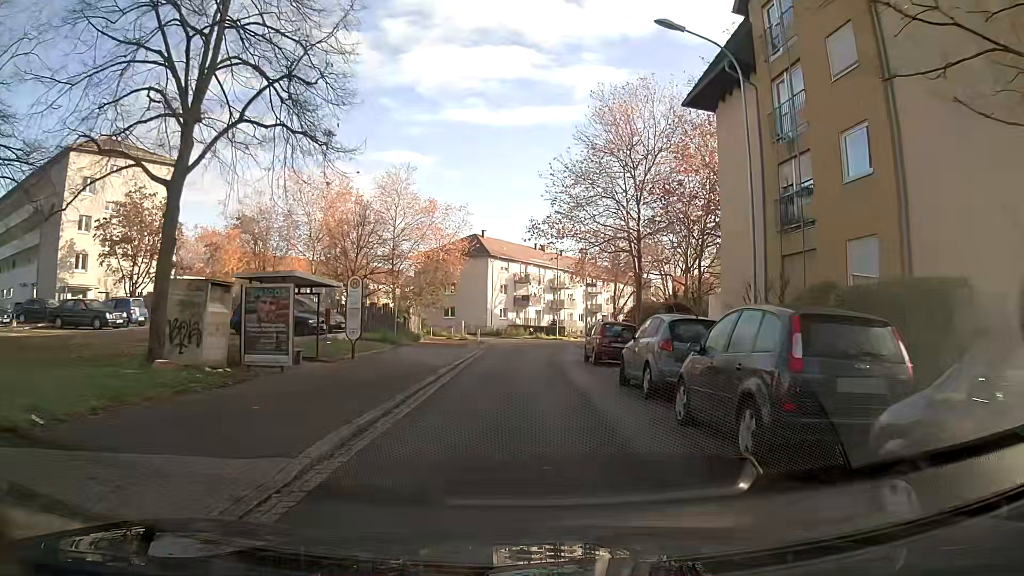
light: Day
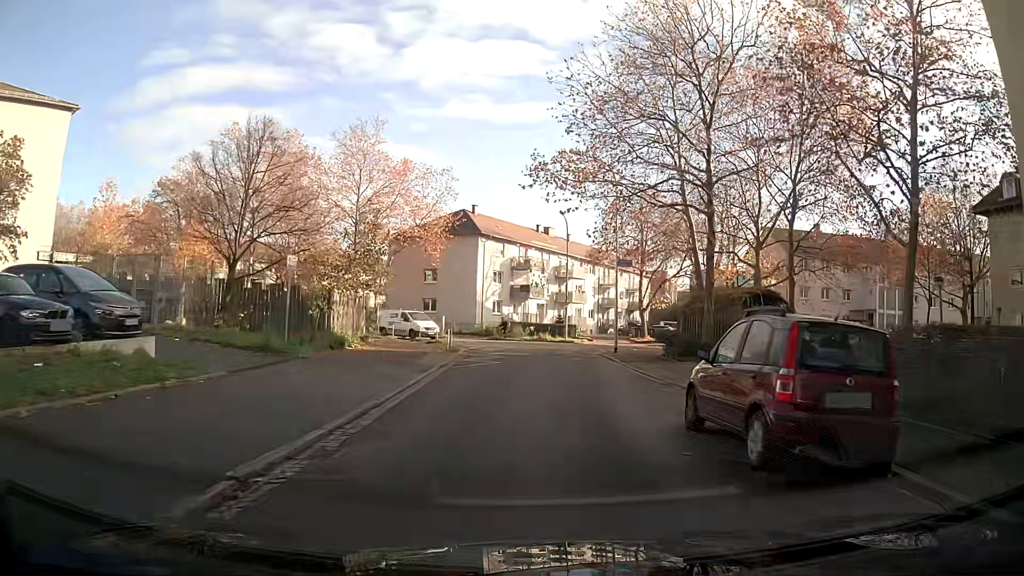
(-0.1, +16.5) m; 0°
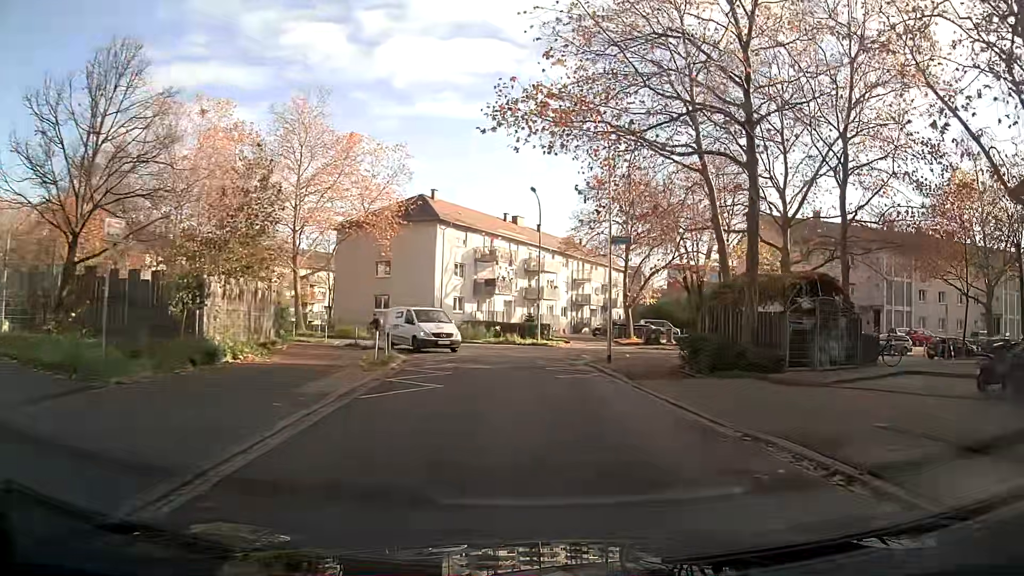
(+0.2, +8.1) m; +4°
(0, +10) (-1, +20) (+1, +29) (+10, +34) (+20, +37) (+29, +39) (+39, +41) (+49, +42) (+59, +43) (+69, +44) m
